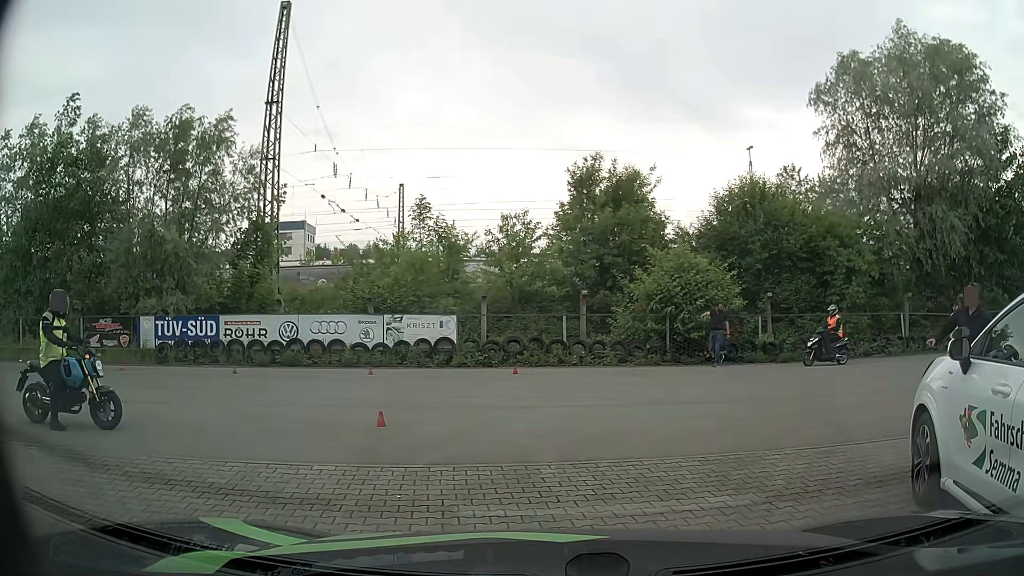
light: Day
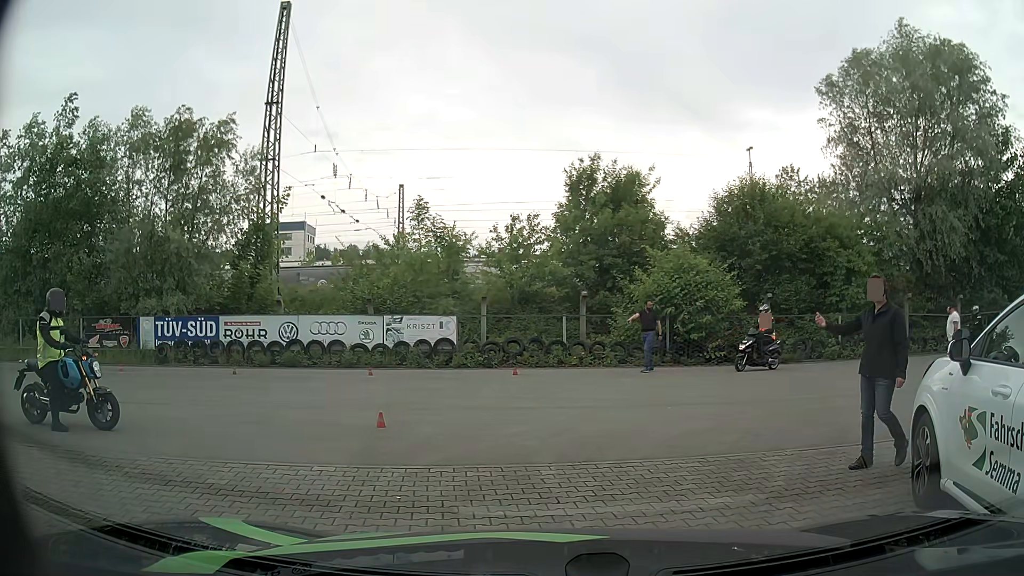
(0.0, +0.1) m; 0°
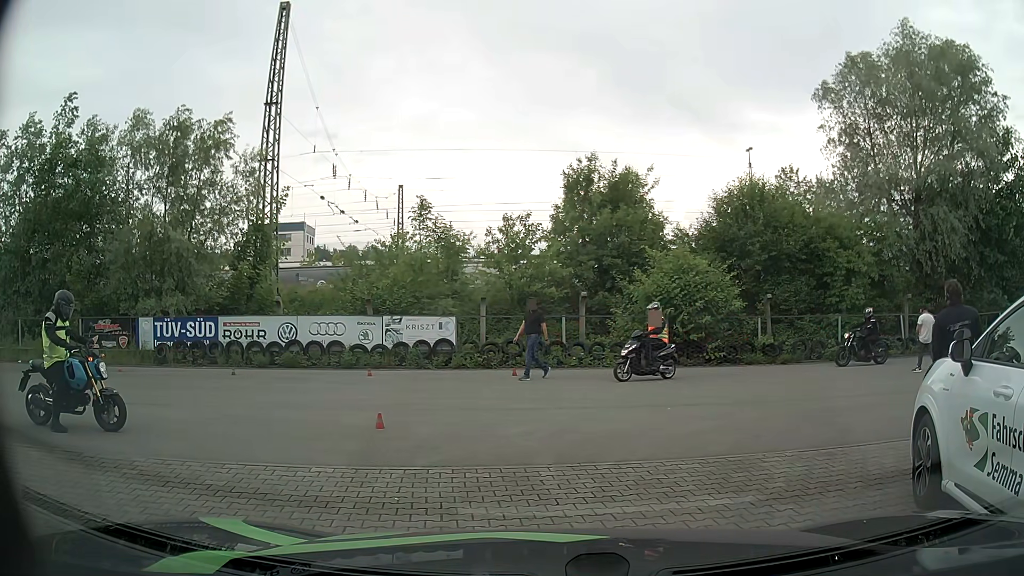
(0.0, 0.0) m; 0°
